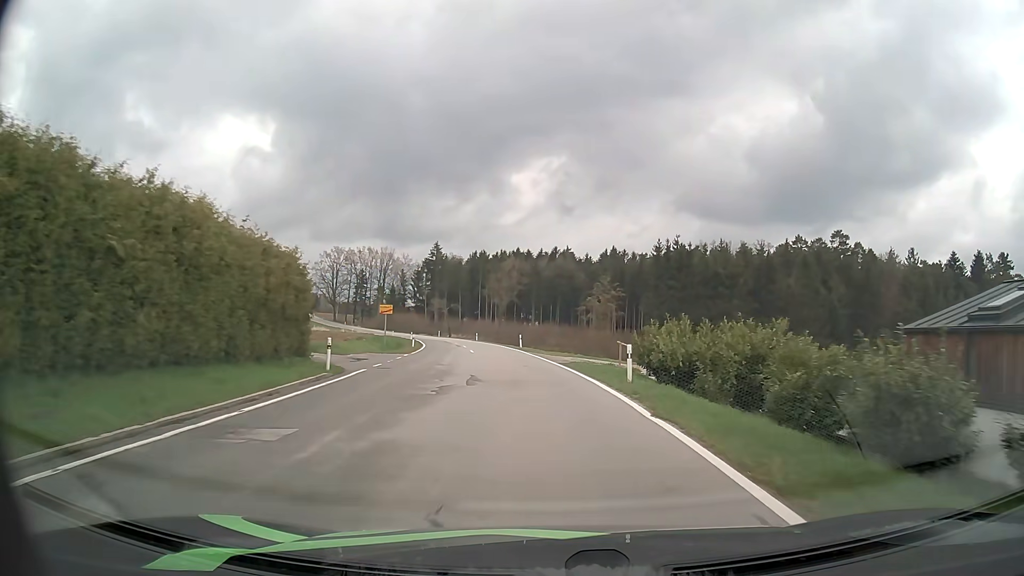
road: tertiary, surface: asphalt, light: Day
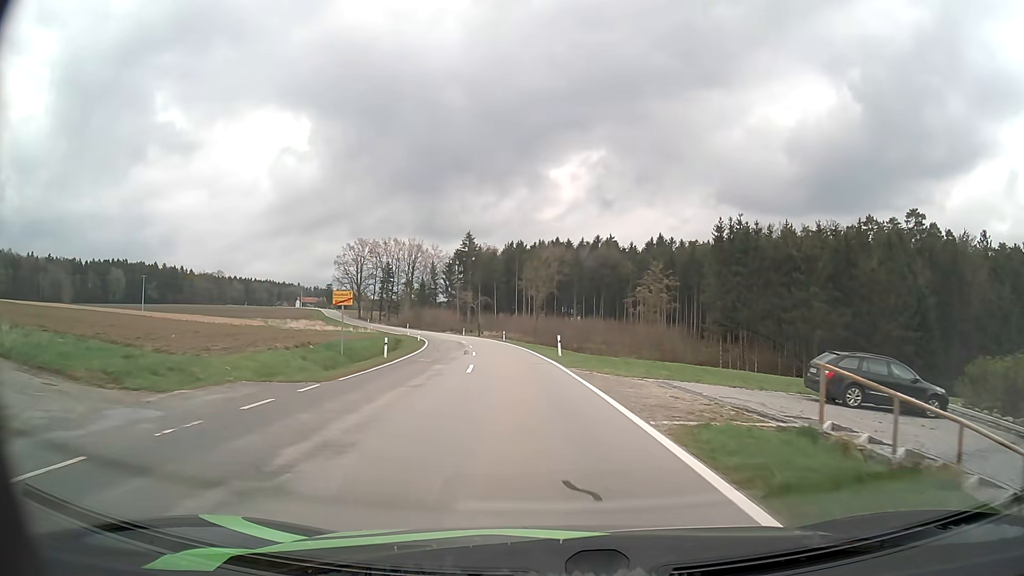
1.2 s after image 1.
(-0.5, +17.3) m; -3°
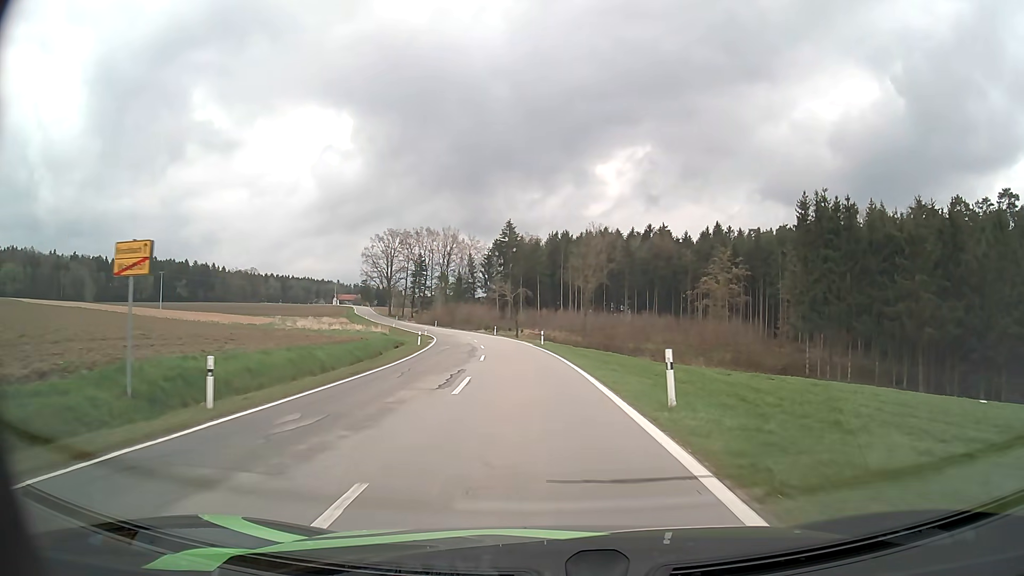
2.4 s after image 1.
(-0.7, +17.9) m; -4°
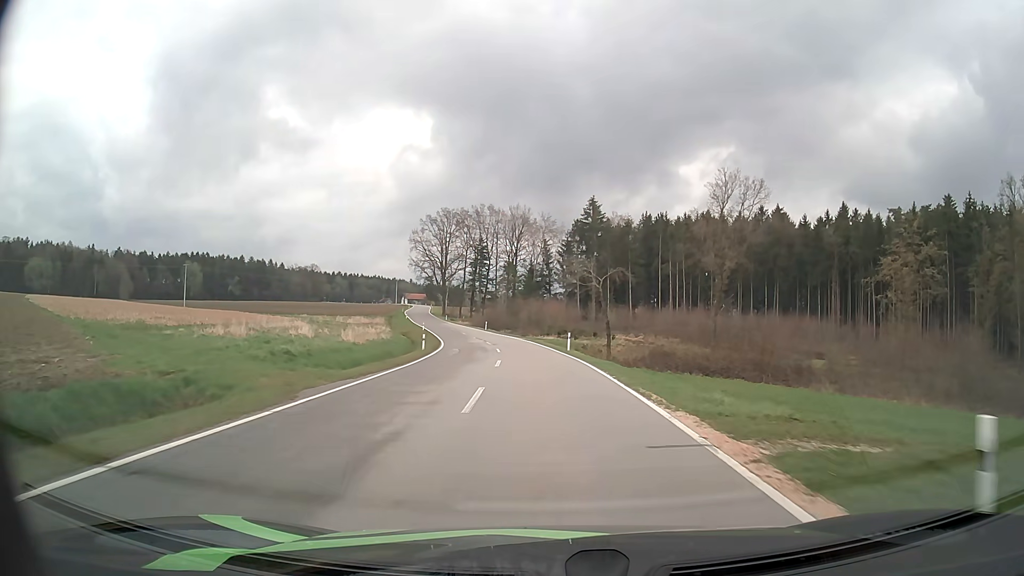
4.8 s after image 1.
(-2.3, +37.2) m; -7°
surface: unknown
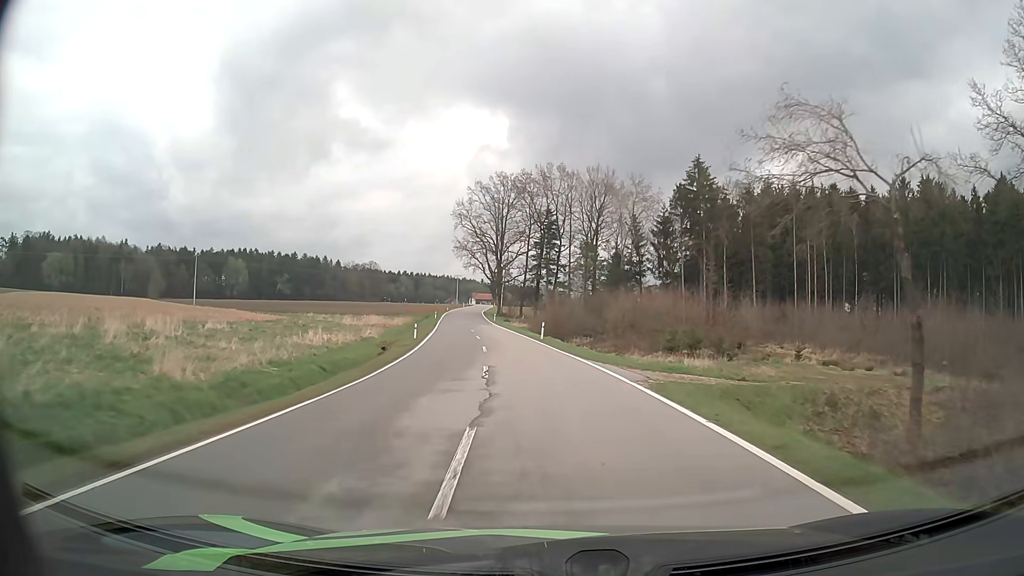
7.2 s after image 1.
(-2.4, +39.5) m; -7°
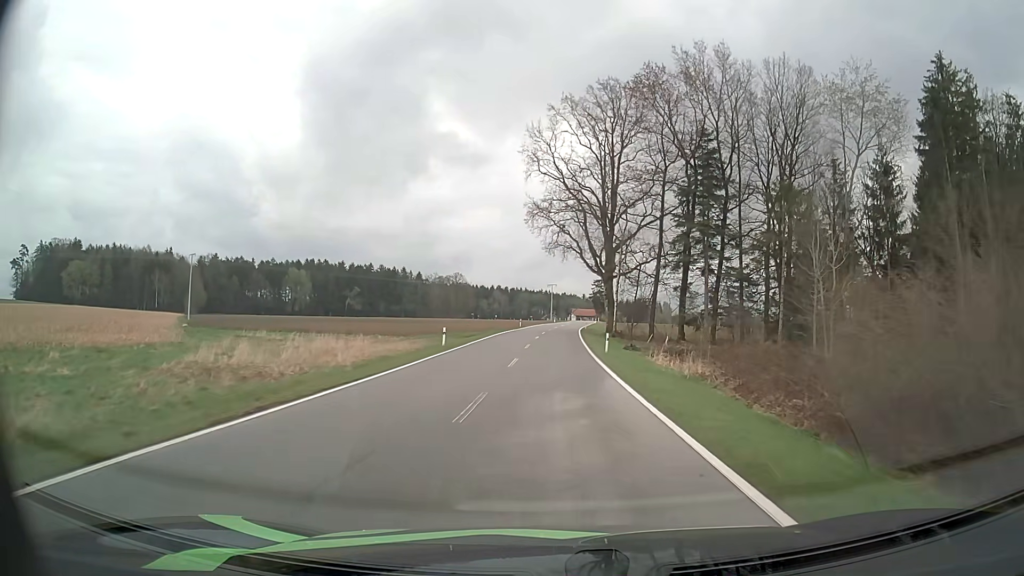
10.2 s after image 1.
(-4.3, +52.6) m; -9°
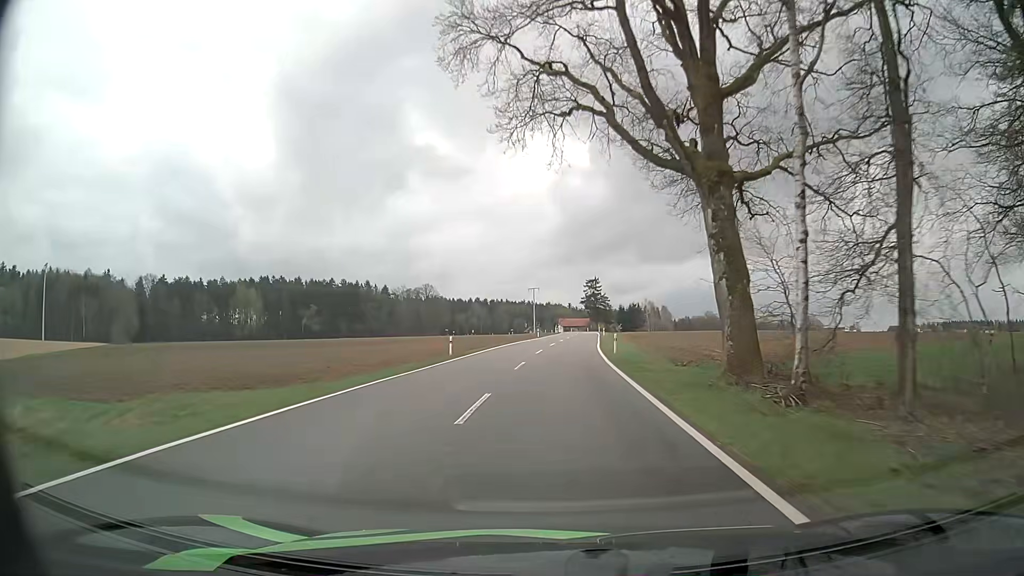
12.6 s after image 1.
(+0.8, +45.1) m; +2°
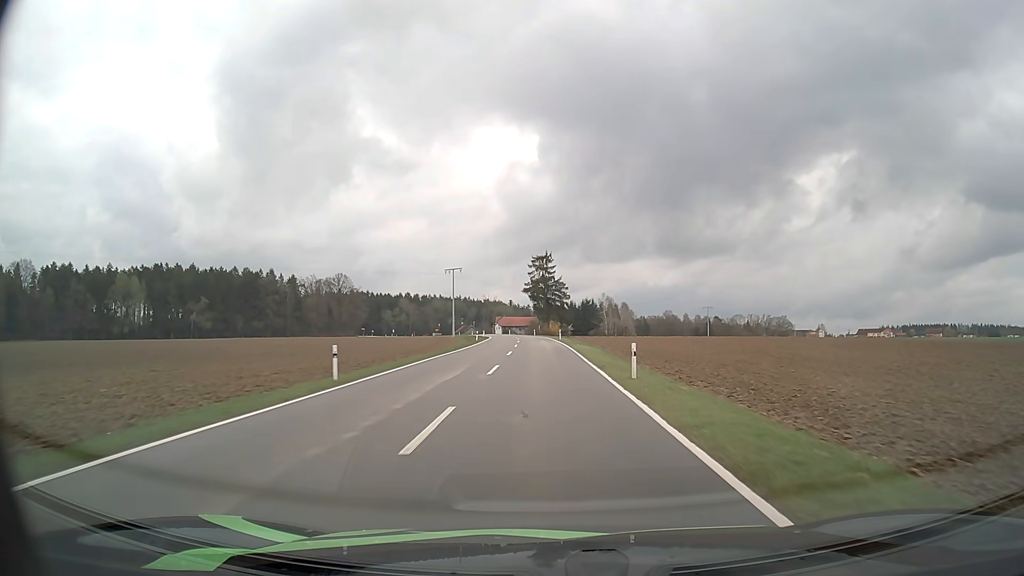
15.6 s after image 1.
(+2.6, +58.7) m; +5°
(0, +10) (0, +20) (0, +30) (0, +40) (-1, +50) (-1, +60) (-2, +70) (-3, +80) (-3, +90) (-4, +100) m
